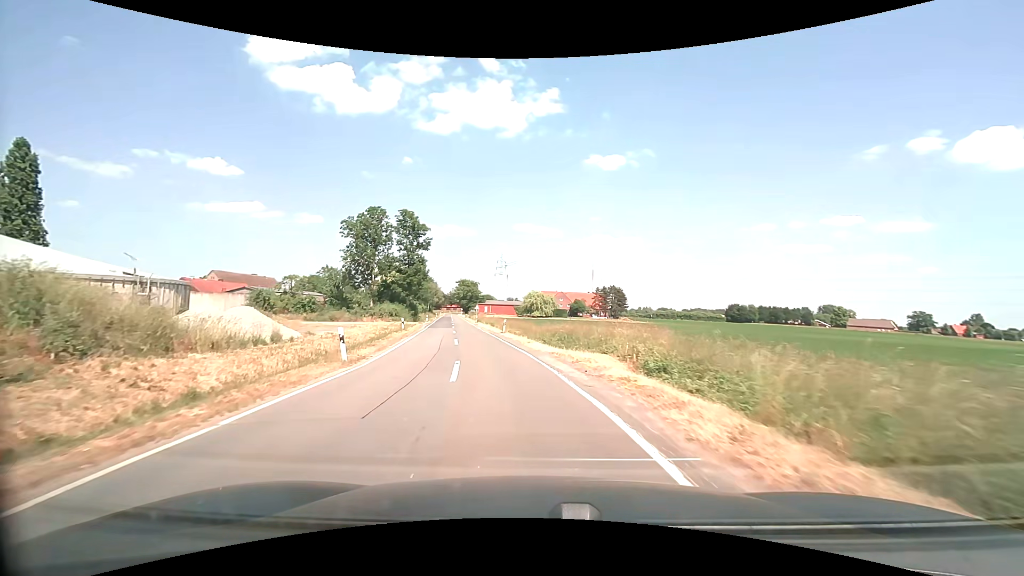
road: secondary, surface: asphalt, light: Day
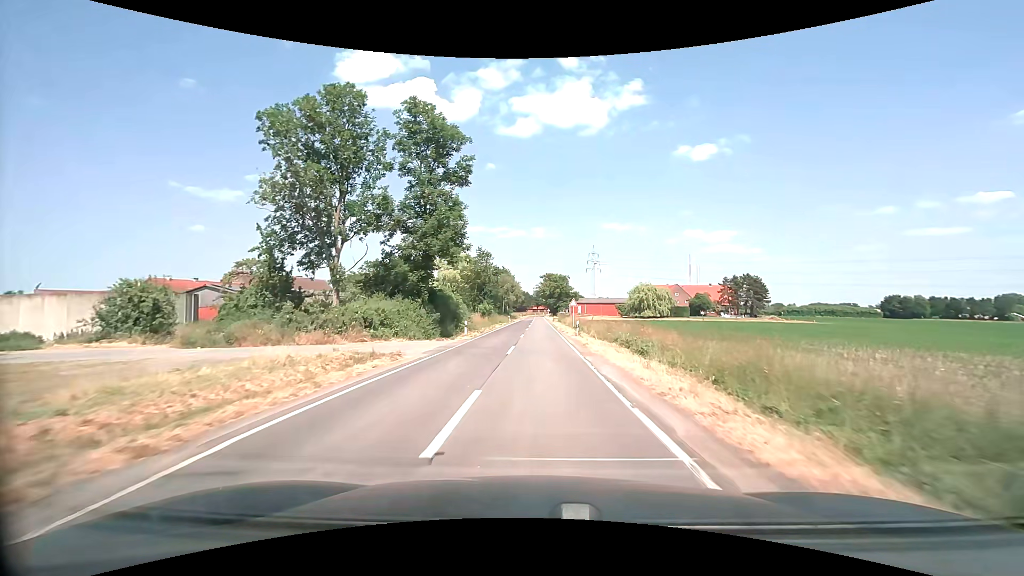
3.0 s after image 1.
(-5.6, +41.4) m; -11°
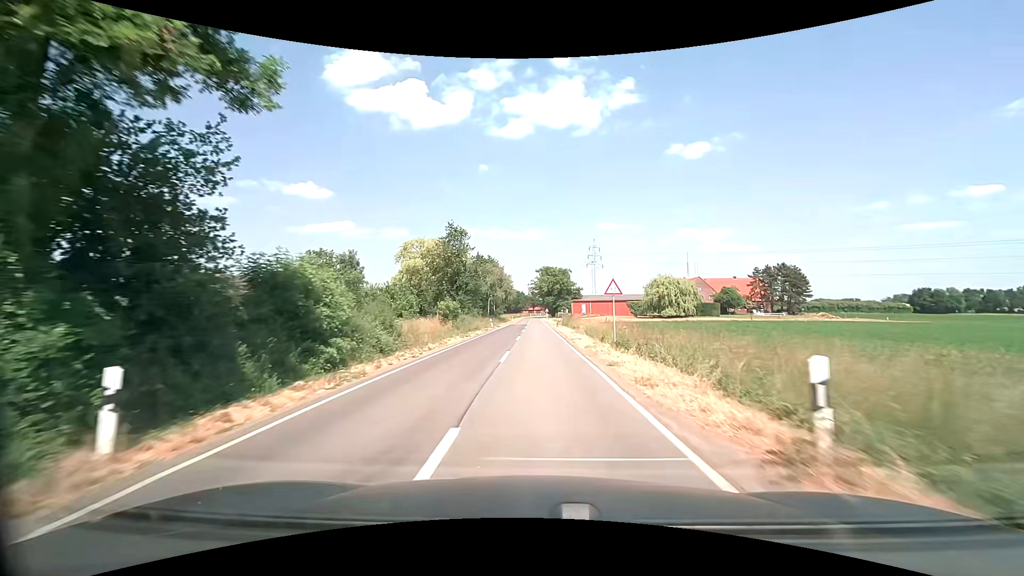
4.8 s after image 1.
(+0.1, +27.3) m; +1°
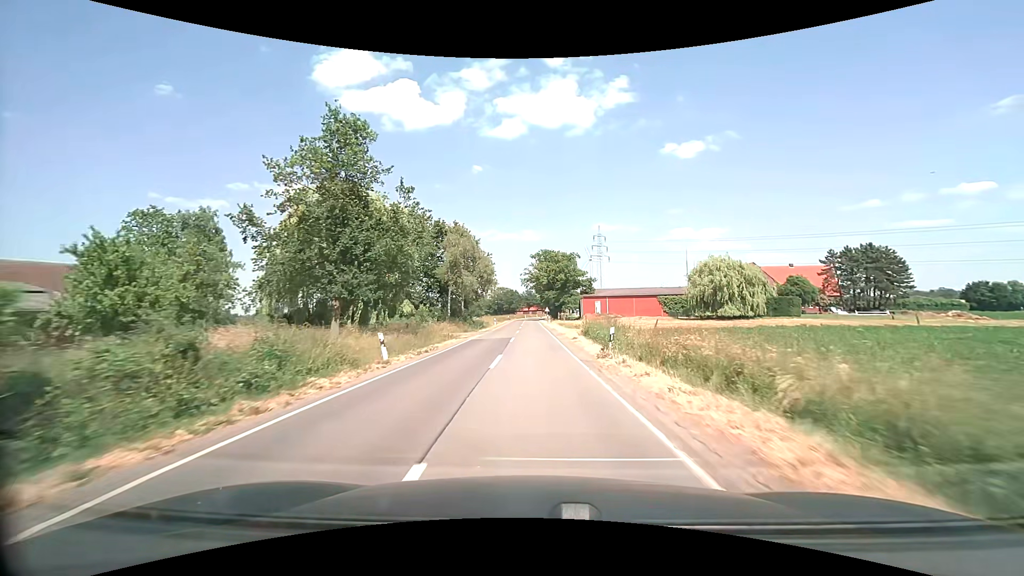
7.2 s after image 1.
(-0.1, +37.8) m; 0°
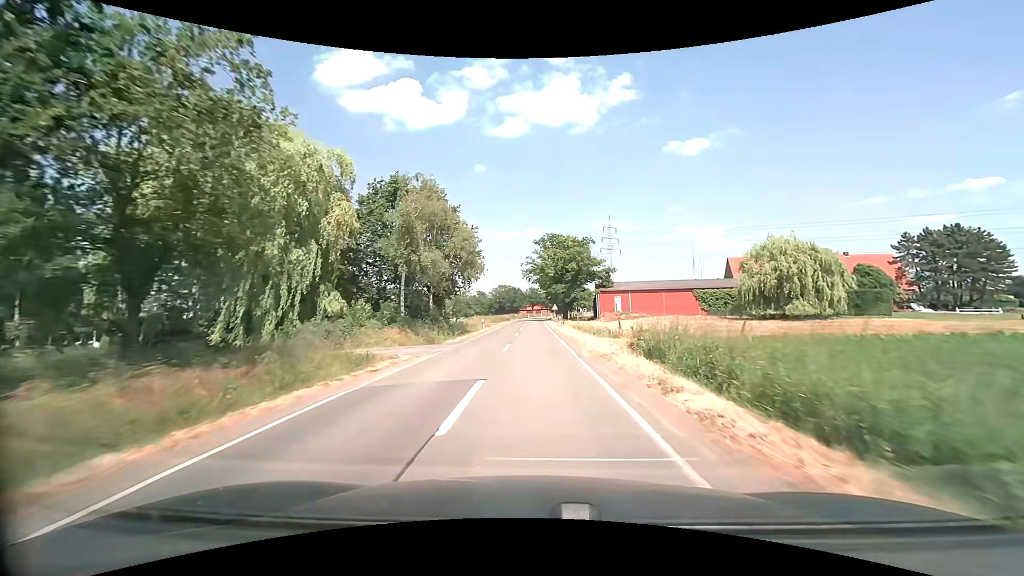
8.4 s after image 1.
(-0.1, +19.2) m; -1°
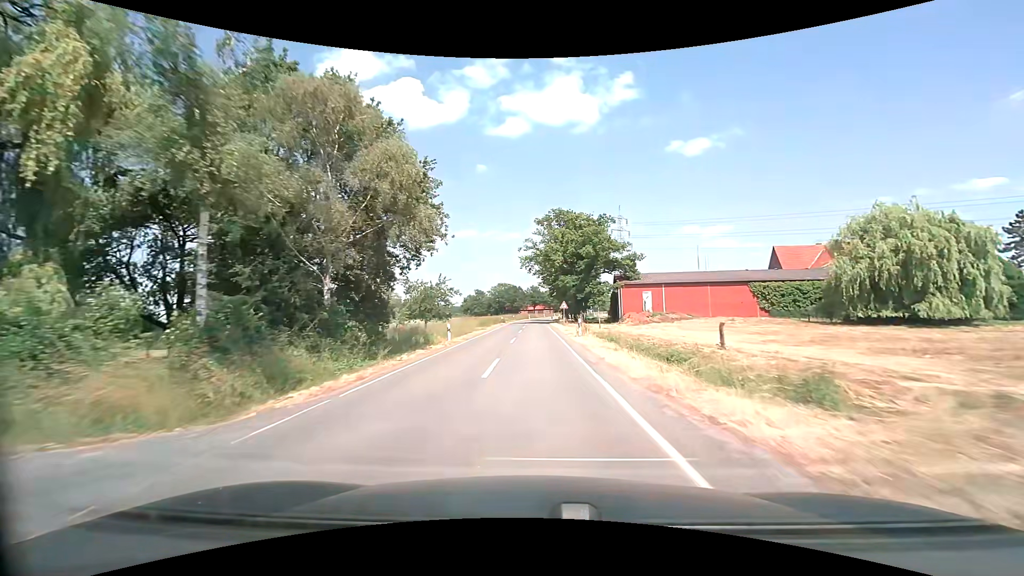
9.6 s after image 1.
(0.0, +19.3) m; 0°
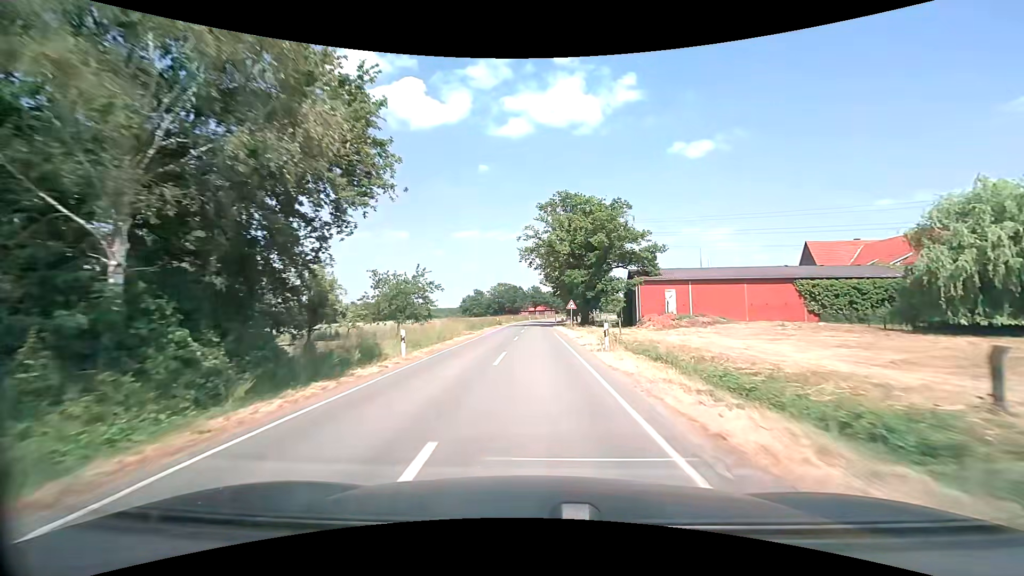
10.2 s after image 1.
(0.0, +9.6) m; 0°
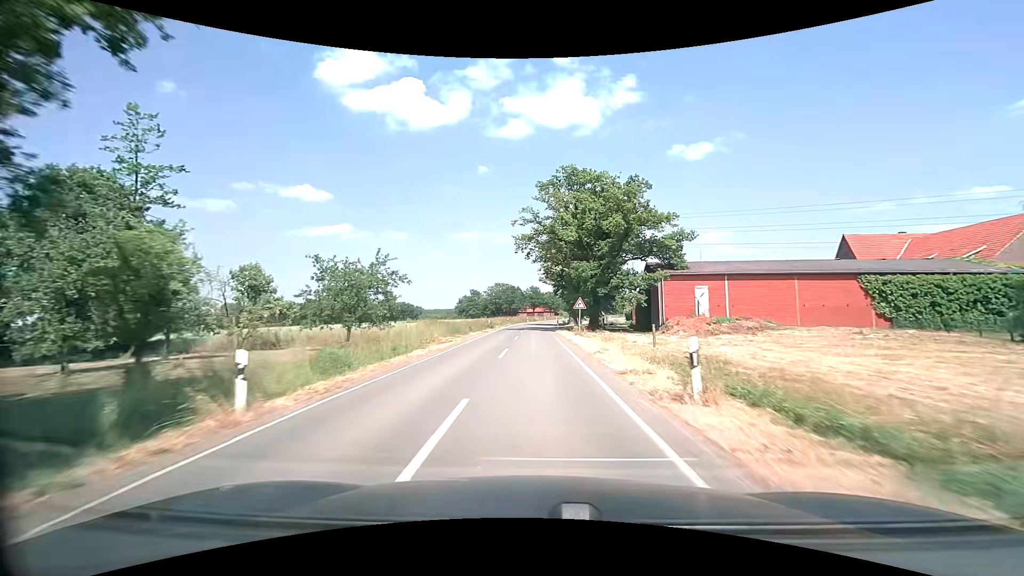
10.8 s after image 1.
(0.0, +9.5) m; 0°
(0, +10) (0, +20) (0, +30) (0, +40) (0, +50) (0, +60) (+1, +70) (+1, +80) (+2, +90) (+3, +100) m
